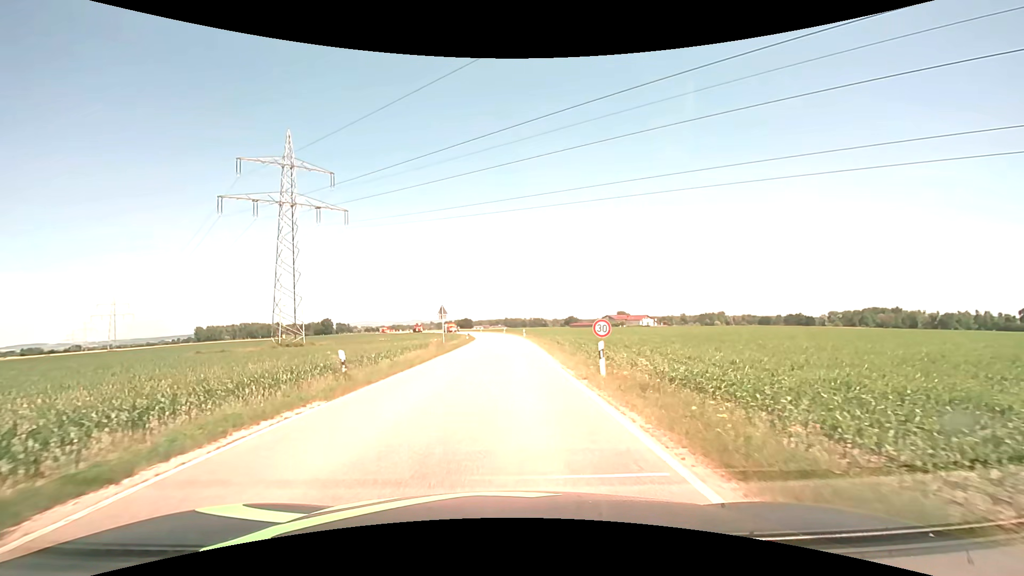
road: secondary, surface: asphalt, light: Day
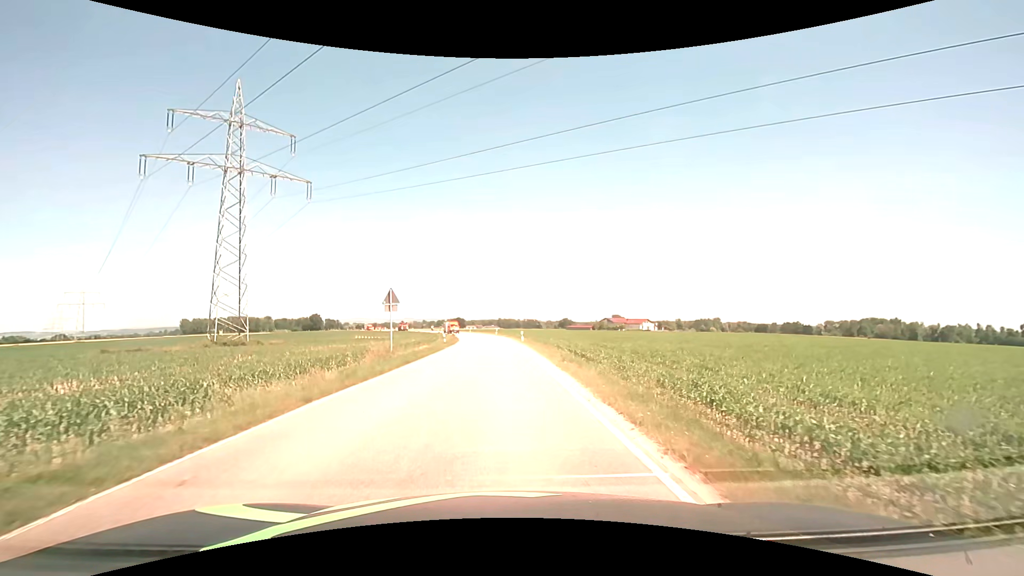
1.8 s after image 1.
(+0.1, +15.2) m; +1°
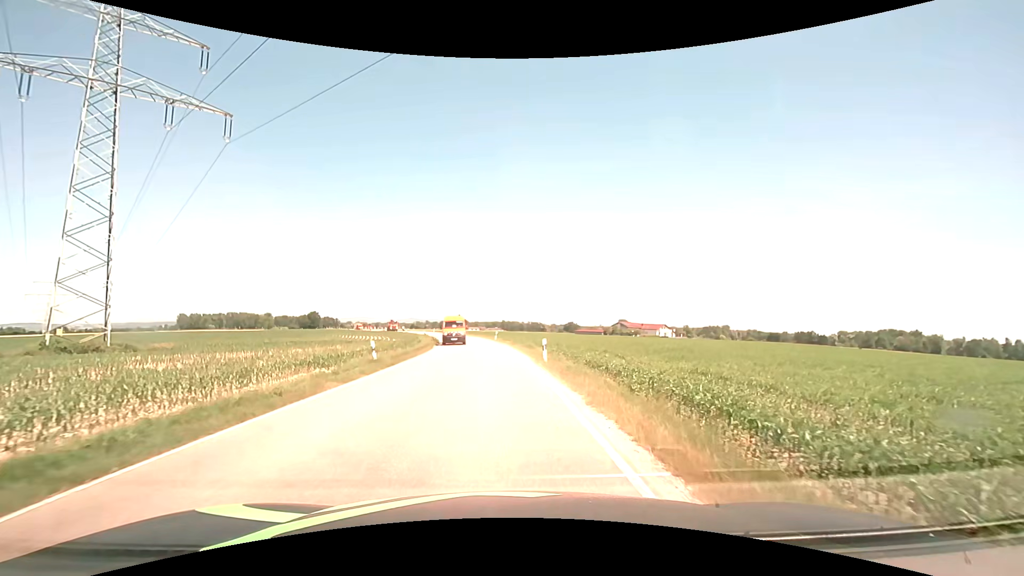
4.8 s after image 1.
(0.0, +23.6) m; -1°
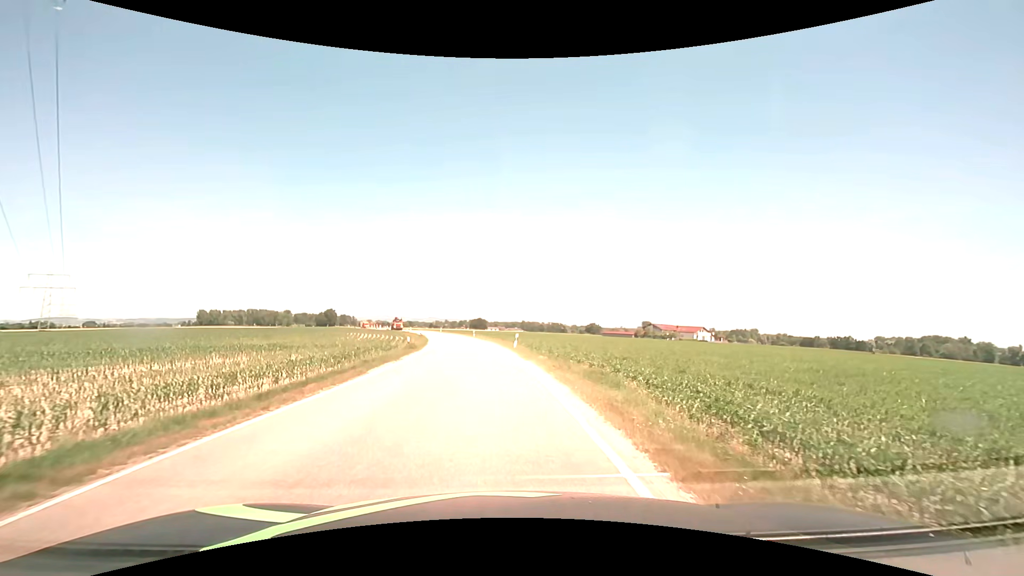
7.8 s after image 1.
(-0.3, +22.7) m; -2°
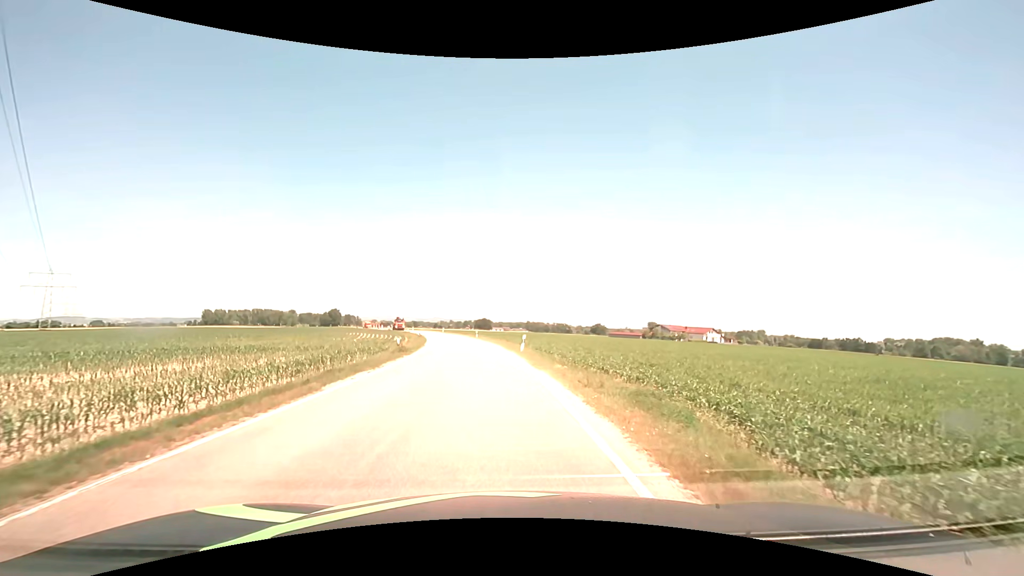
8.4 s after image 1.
(0.0, +4.5) m; -1°
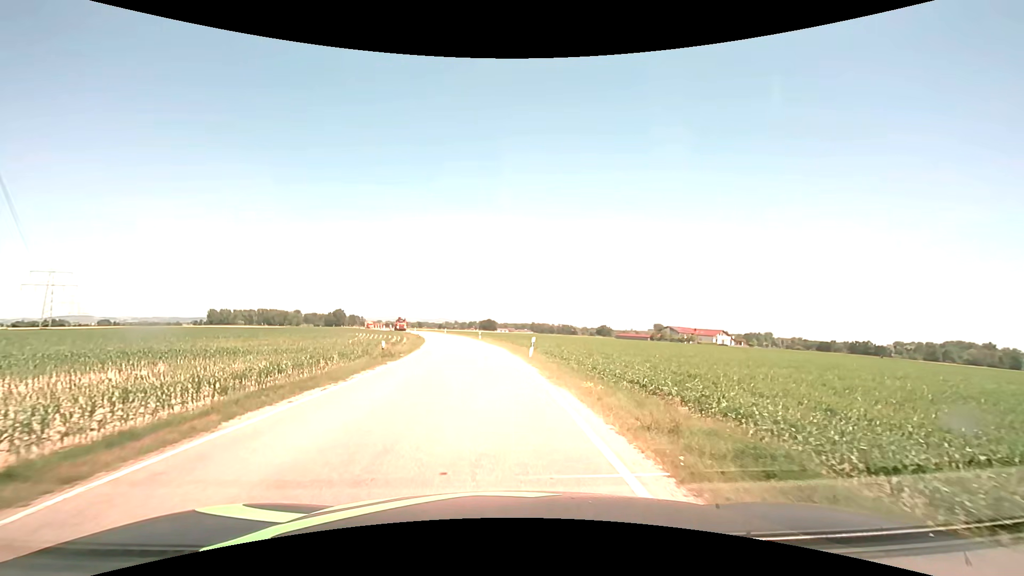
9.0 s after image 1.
(0.0, +4.5) m; -1°
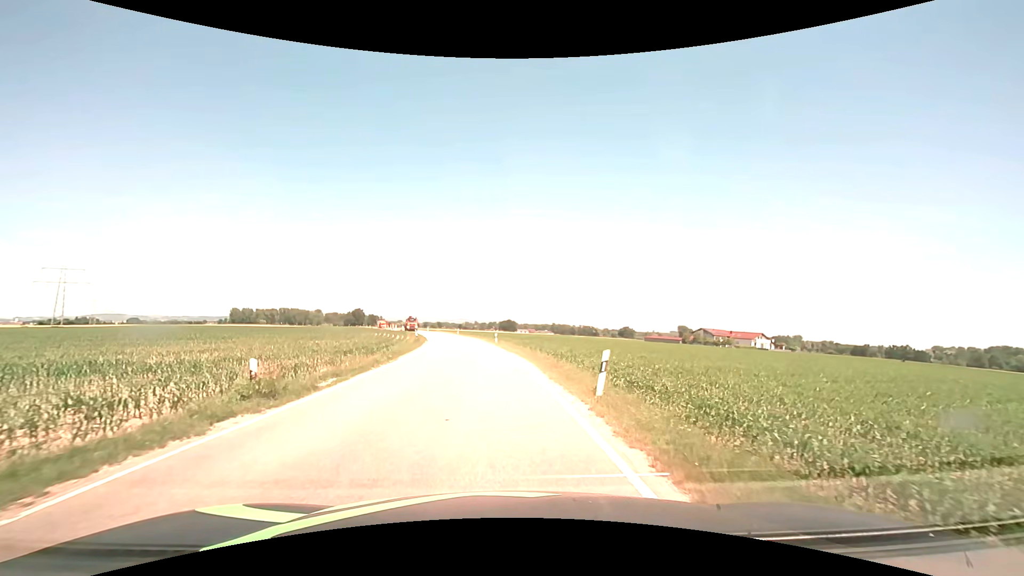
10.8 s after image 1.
(-0.2, +13.5) m; -2°
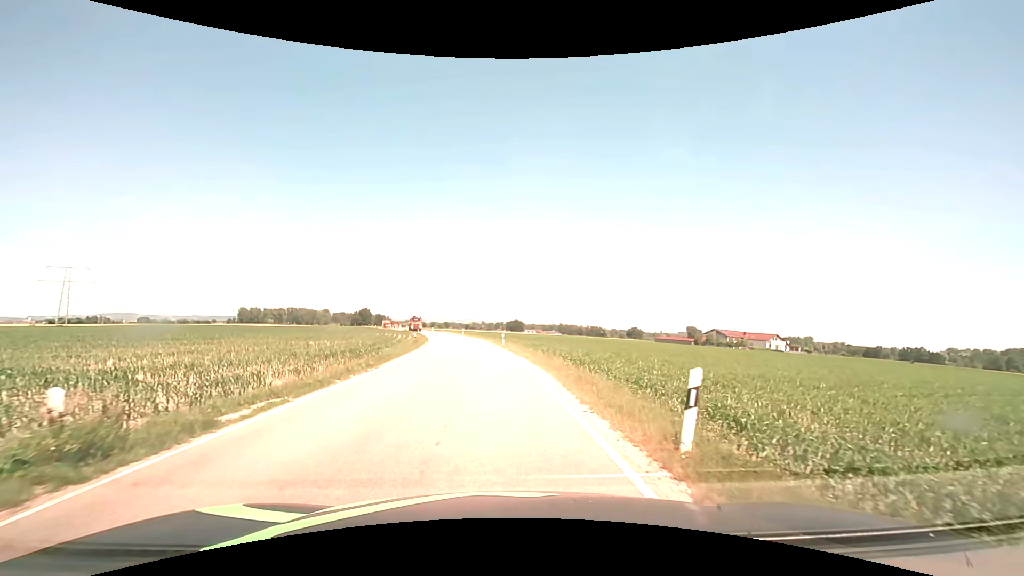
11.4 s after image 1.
(0.0, +4.5) m; -1°
(0, +10) (-1, +20) (-1, +30) (-2, +40) (-3, +50) (-5, +60) (-6, +70) (-8, +79) (-10, +89) (-12, +99) m
